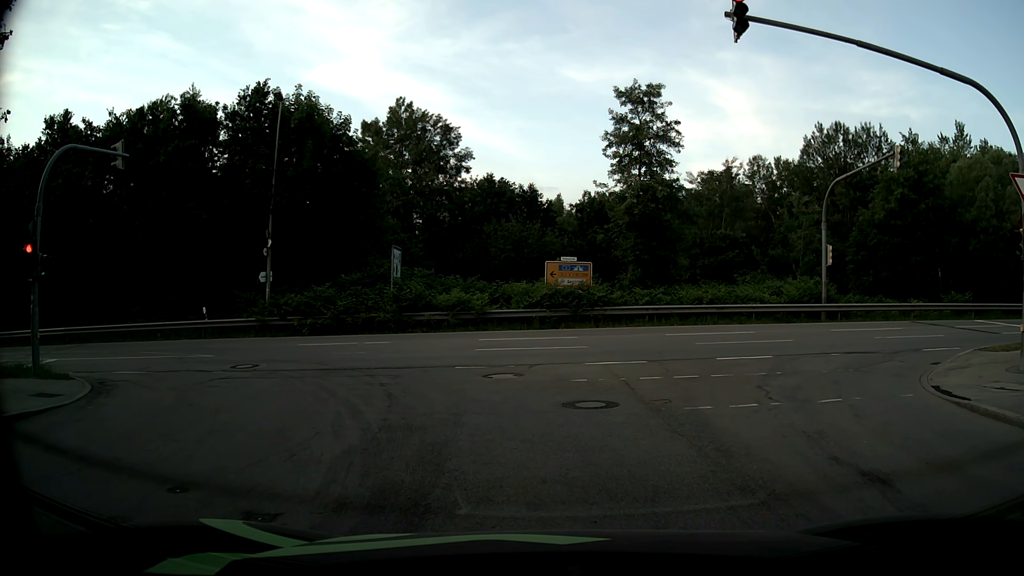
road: residential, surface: asphalt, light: Day
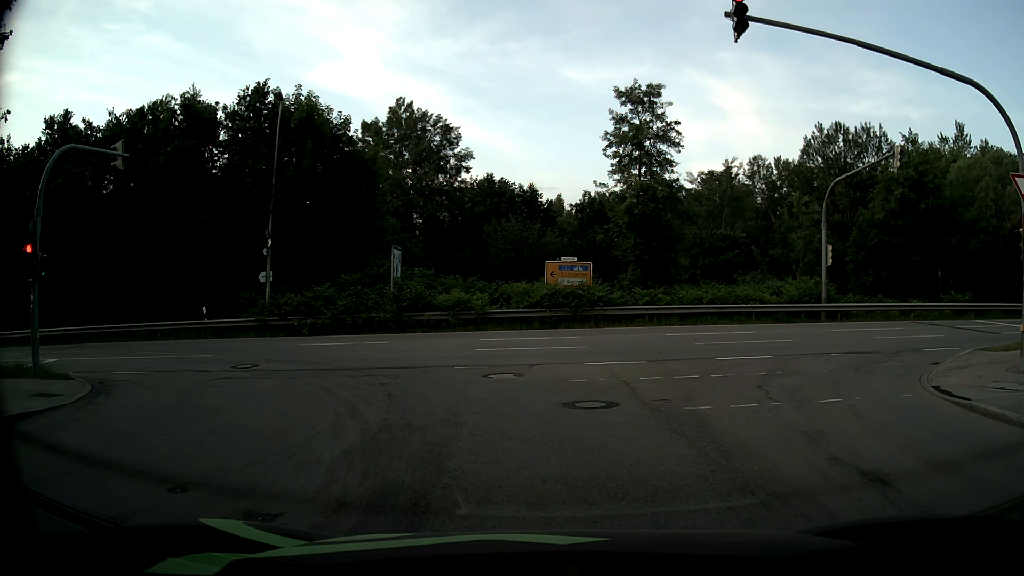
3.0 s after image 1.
(0.0, 0.0) m; 0°
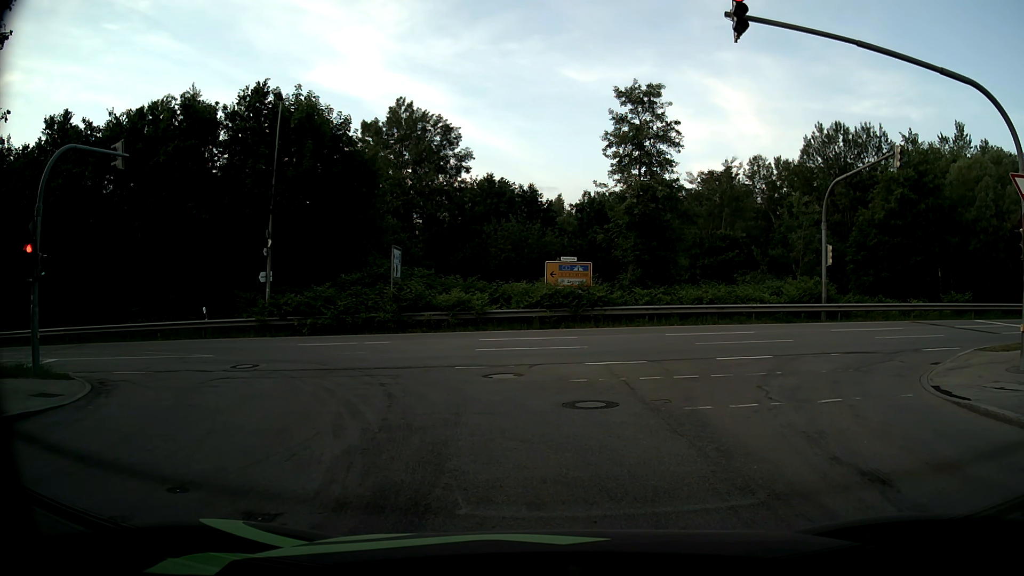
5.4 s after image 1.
(0.0, 0.0) m; 0°
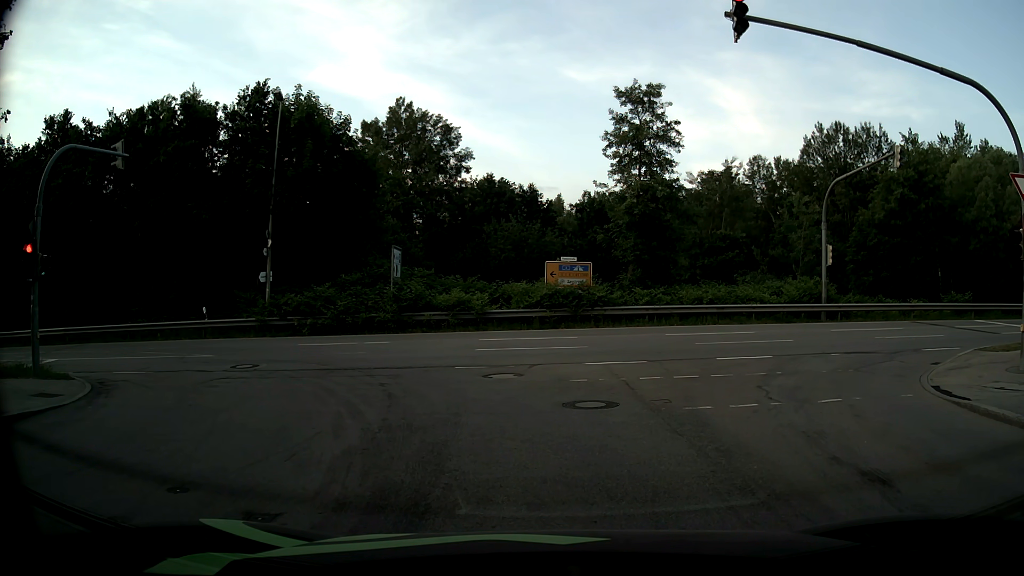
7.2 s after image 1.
(0.0, 0.0) m; 0°
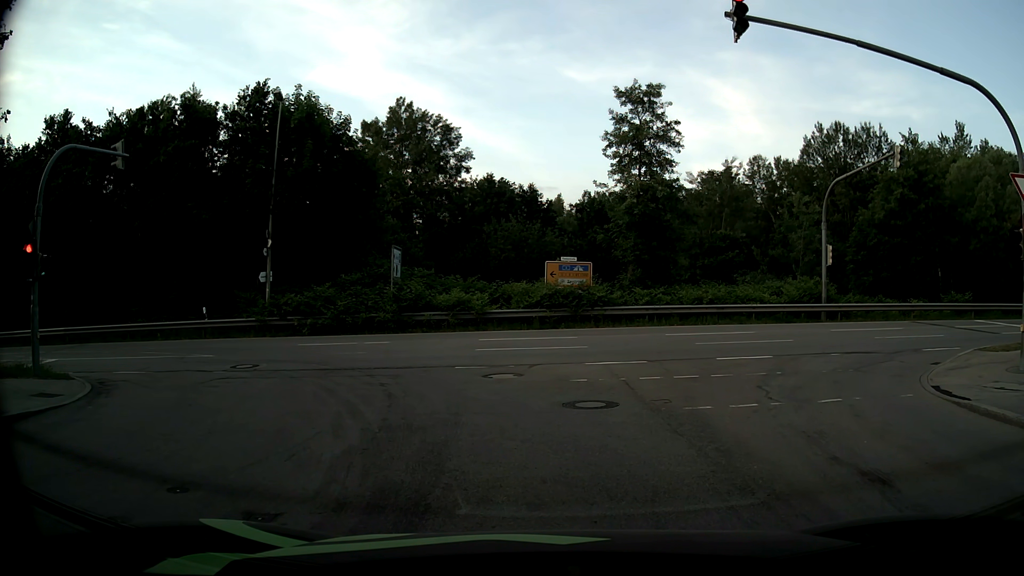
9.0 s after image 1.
(0.0, 0.0) m; 0°
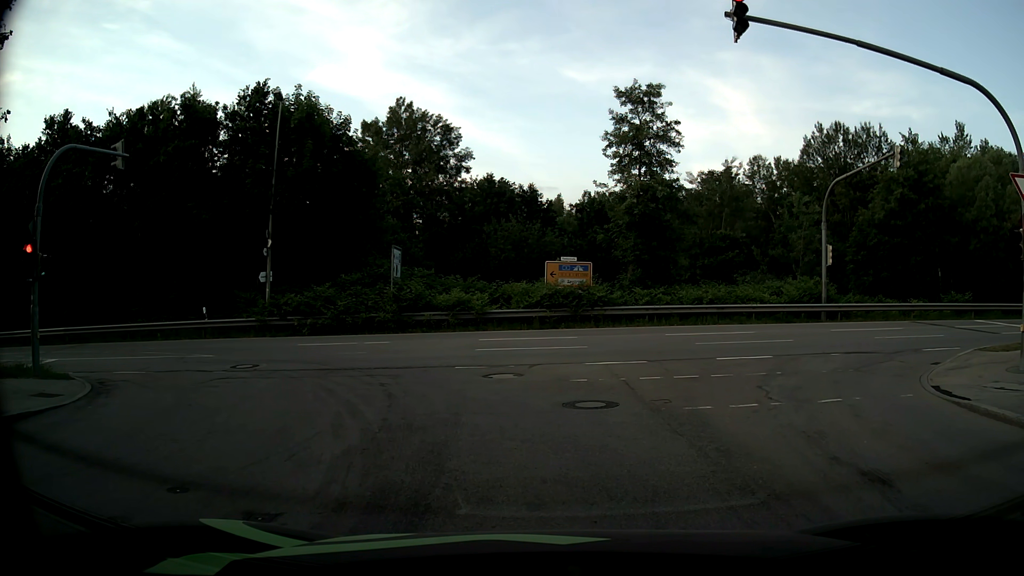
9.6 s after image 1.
(0.0, 0.0) m; 0°
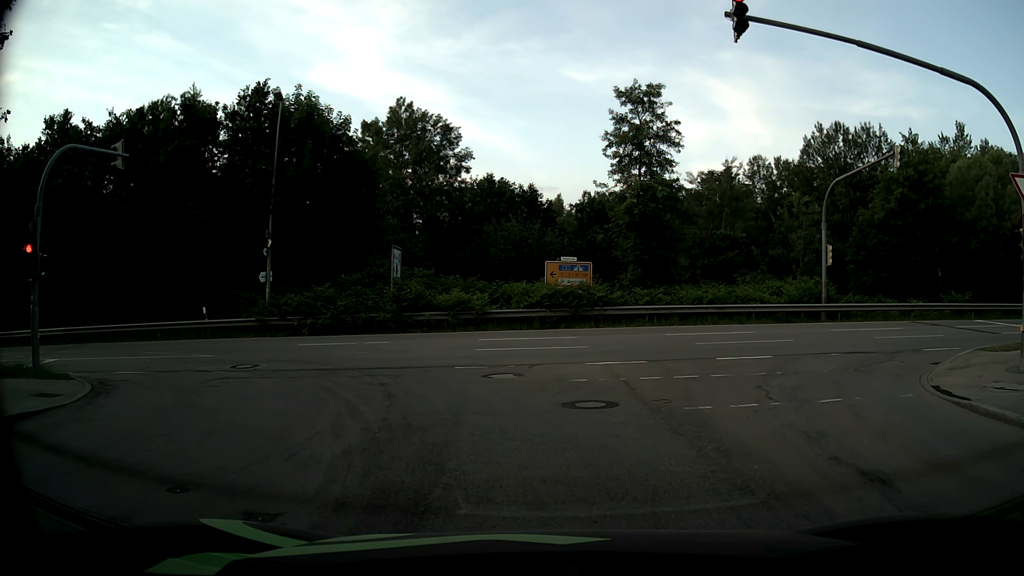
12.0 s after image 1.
(0.0, 0.0) m; 0°
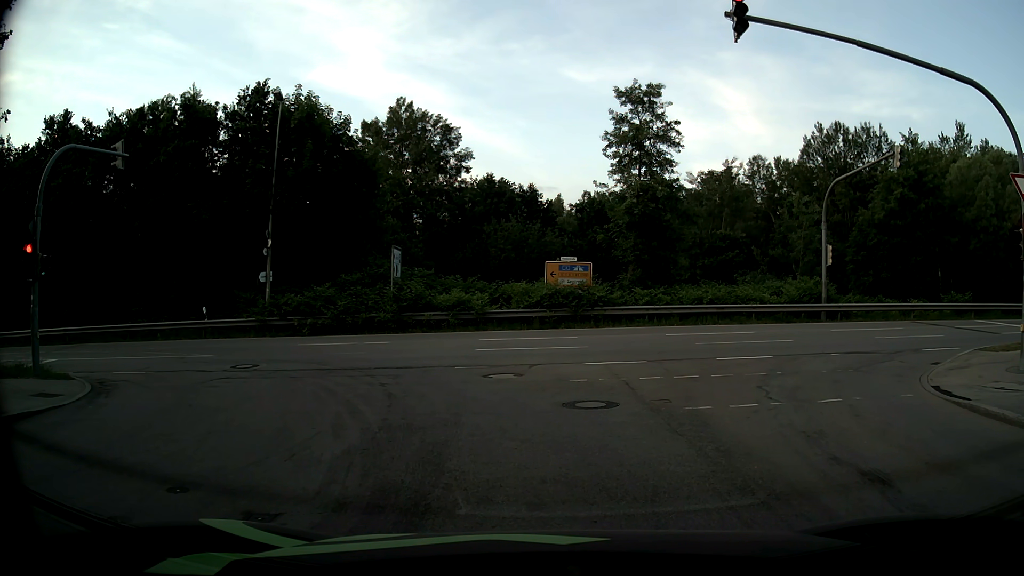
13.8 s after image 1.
(0.0, 0.0) m; 0°
(-1, +10) (-6, +19) (-15, +23) (-24, +24) (-34, +23) (-44, +22) (-54, +21) (-64, +20) (-74, +19) (-84, +17) m
